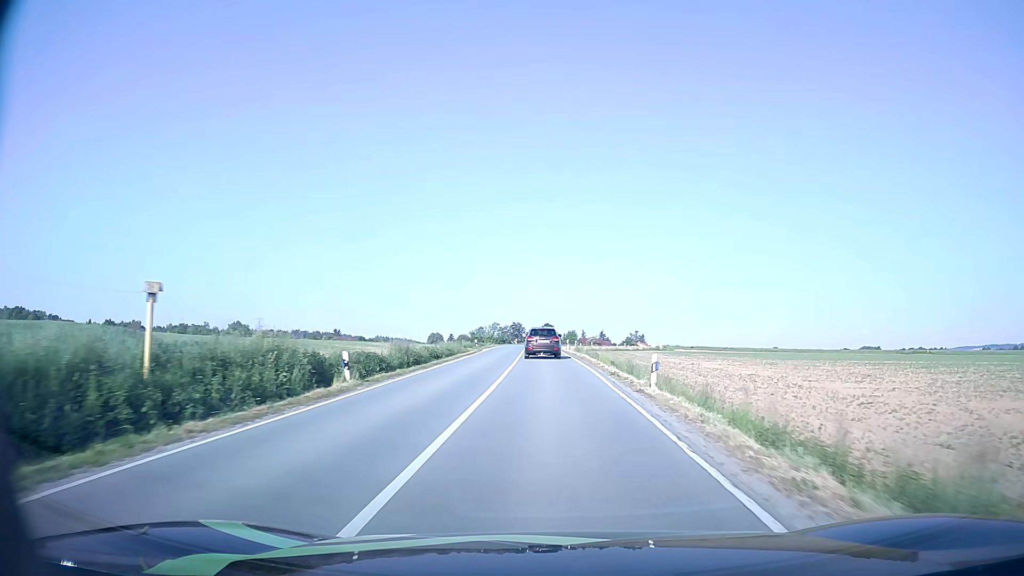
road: secondary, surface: asphalt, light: Day
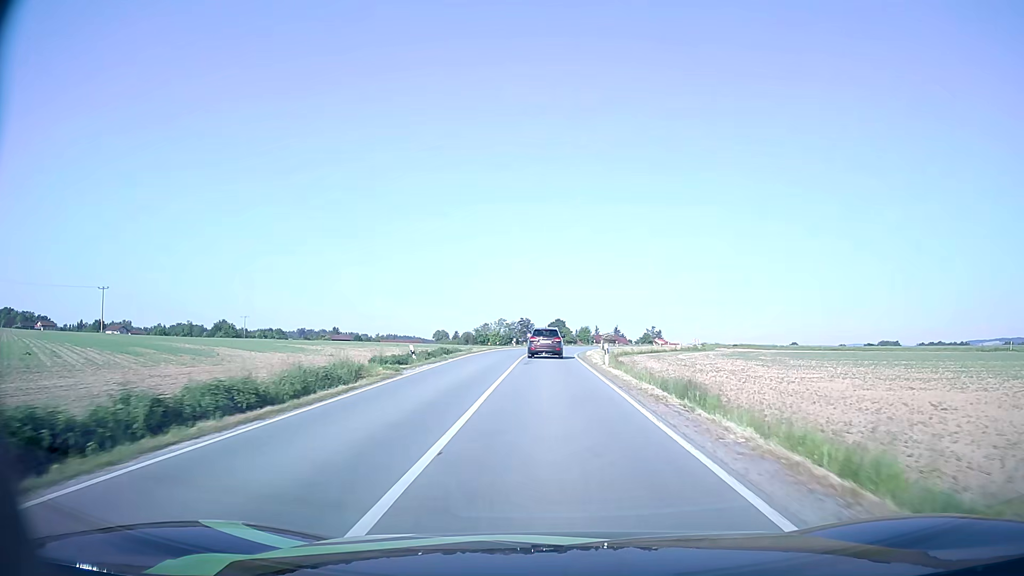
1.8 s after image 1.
(-0.2, +31.5) m; -1°
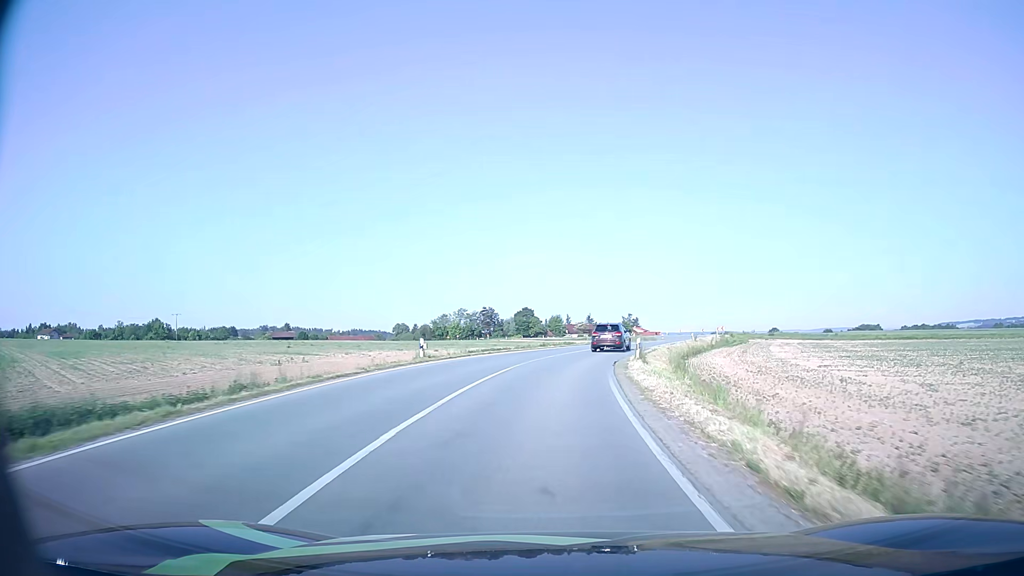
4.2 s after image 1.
(+0.3, +40.4) m; +3°
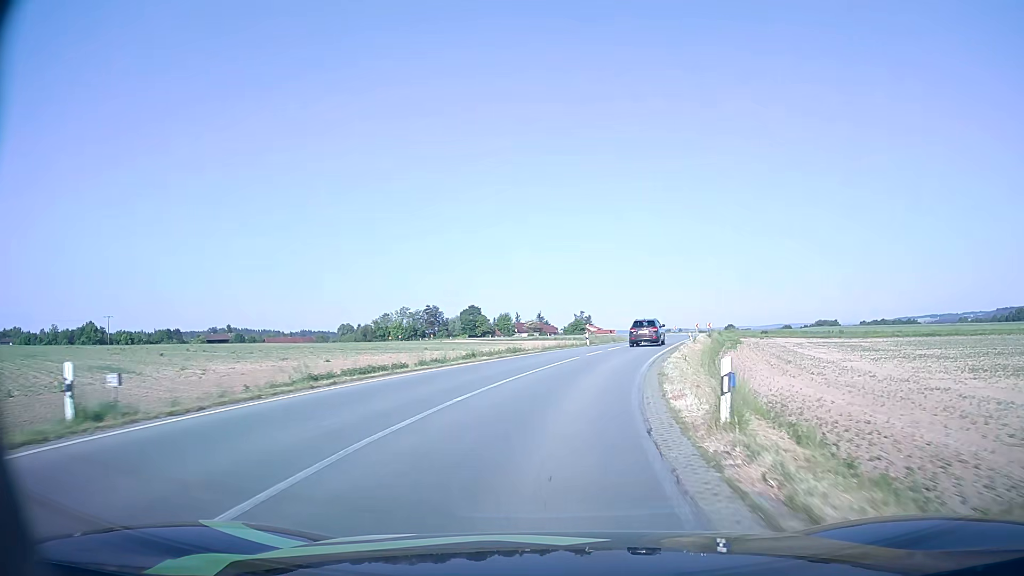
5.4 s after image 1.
(+0.7, +19.1) m; +4°
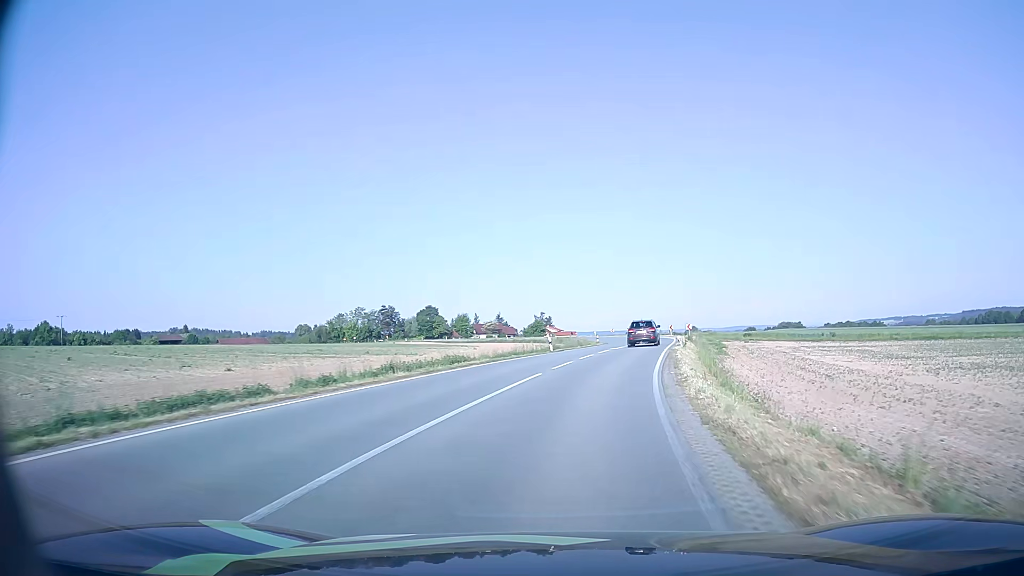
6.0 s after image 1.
(+0.3, +9.2) m; +3°
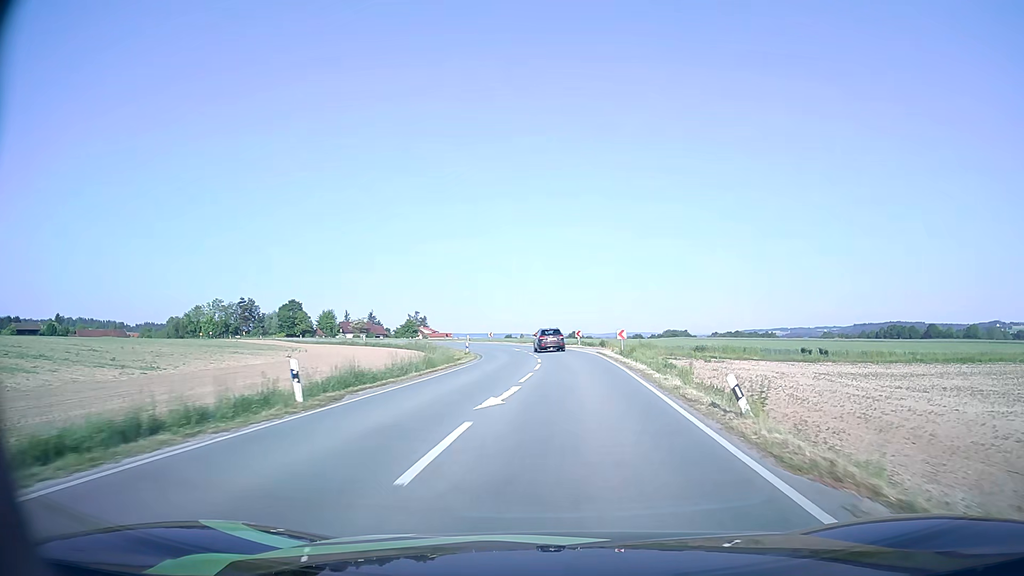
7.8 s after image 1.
(+2.5, +27.6) m; +10°
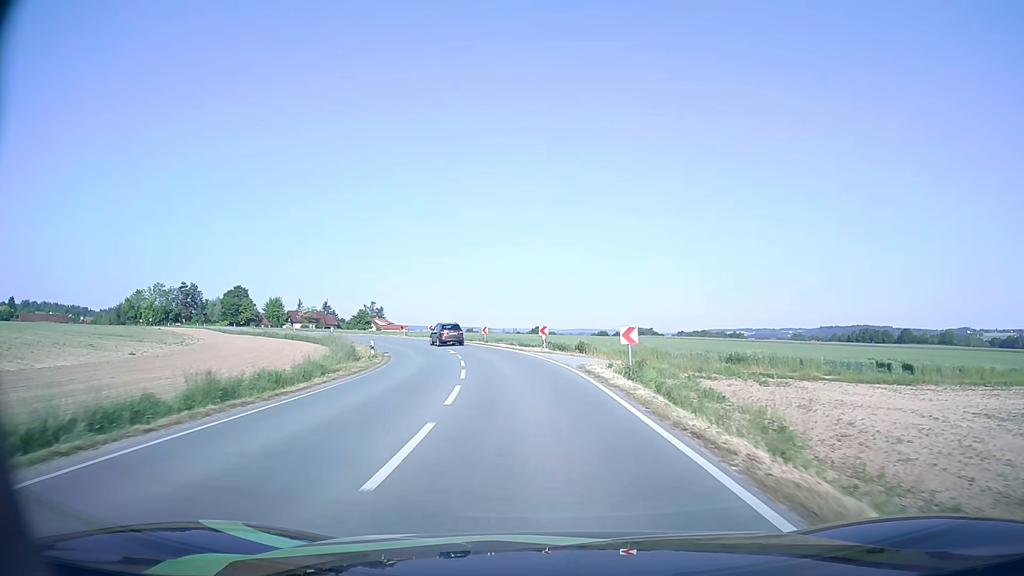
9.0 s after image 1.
(+0.7, +18.8) m; +4°
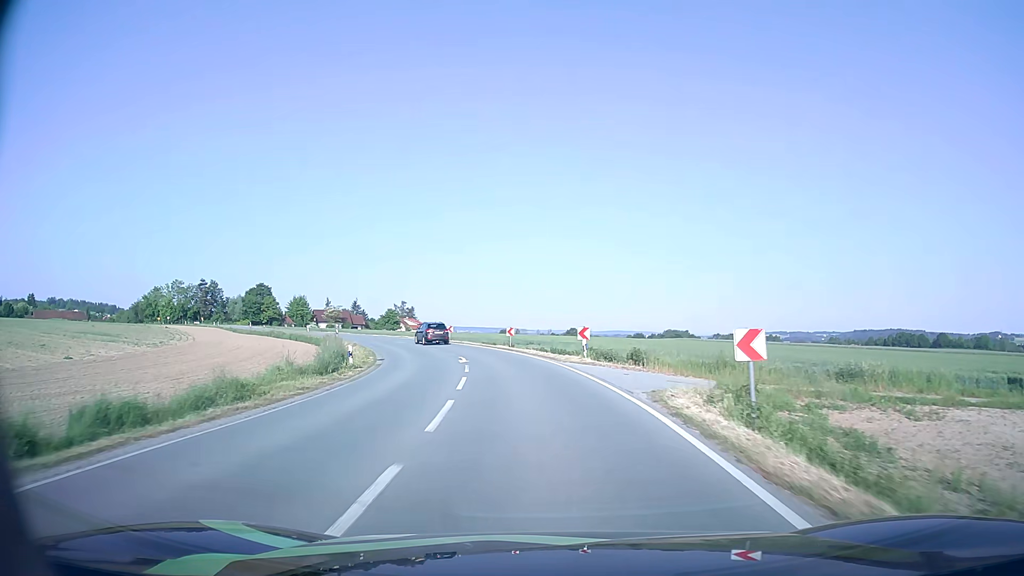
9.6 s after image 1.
(-0.2, +9.3) m; -3°
(0, +10) (-1, +20) (-3, +30) (-5, +40) (-8, +49) (-12, +58) (-17, +67) (-22, +76) (-28, +84) (-34, +92) m
